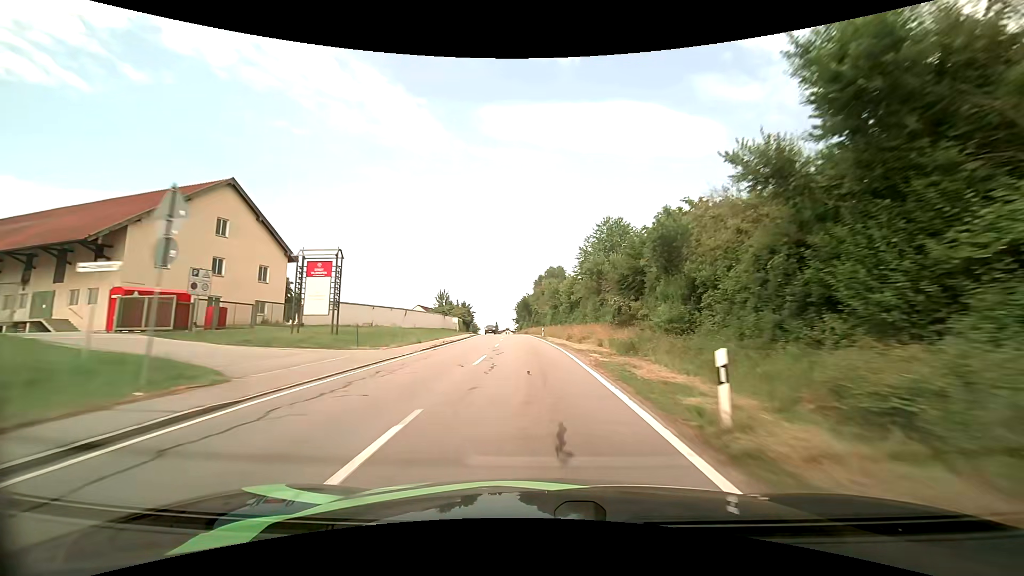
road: tertiary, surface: asphalt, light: Day
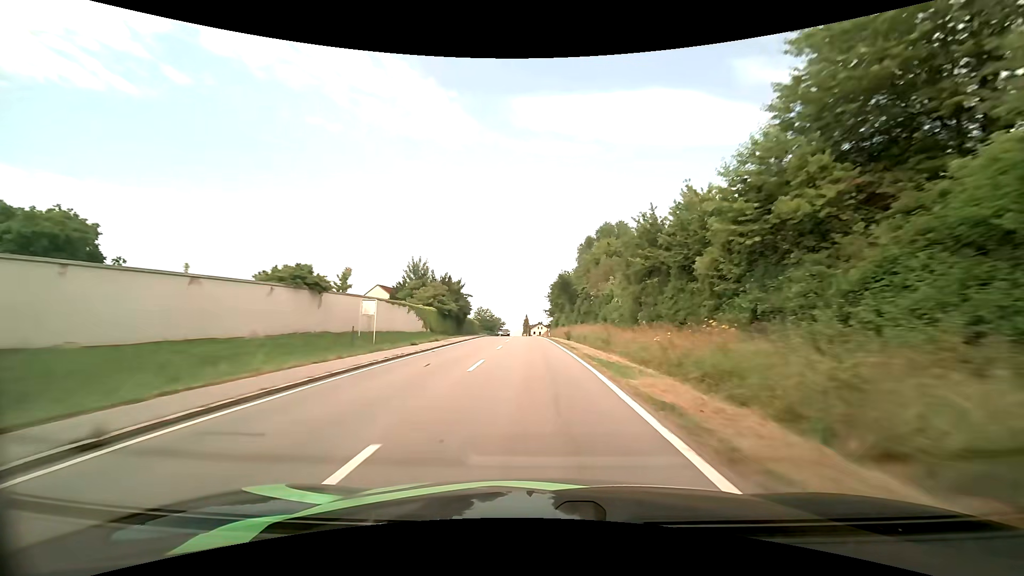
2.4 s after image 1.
(-1.8, +50.2) m; -4°
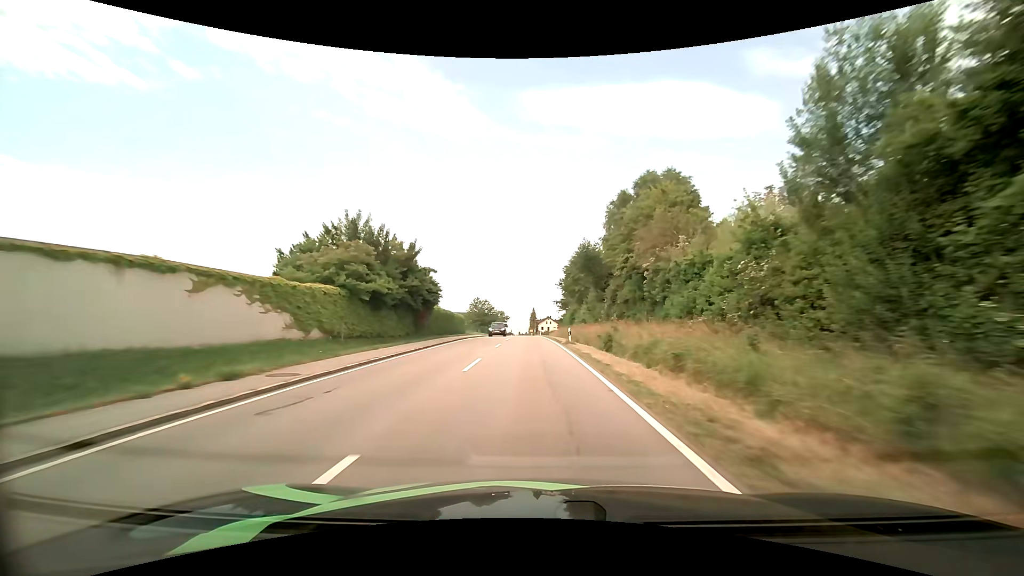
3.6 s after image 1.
(-0.4, +24.5) m; -1°
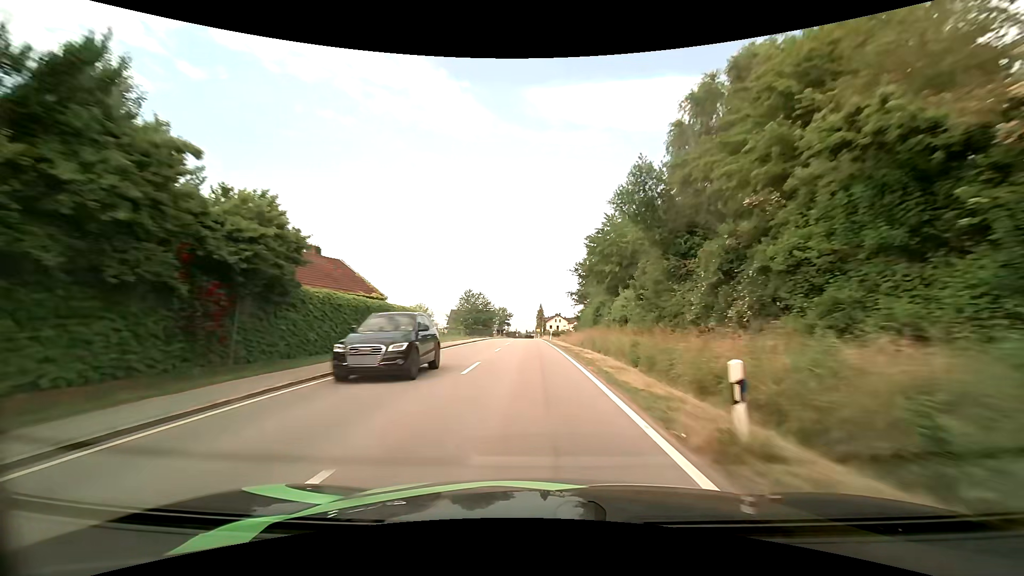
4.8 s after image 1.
(-0.1, +24.4) m; -1°
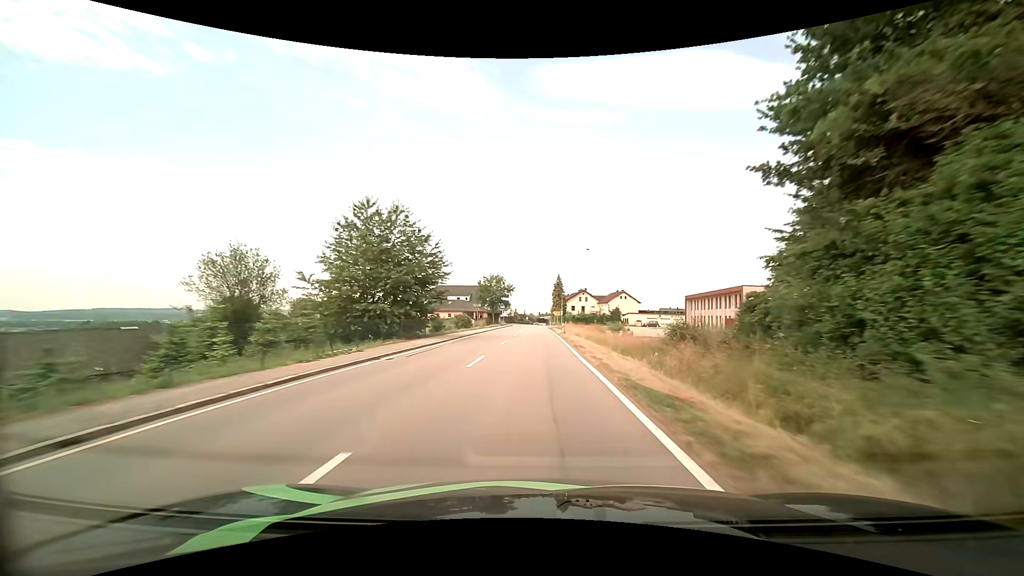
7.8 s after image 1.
(-1.0, +60.0) m; -2°
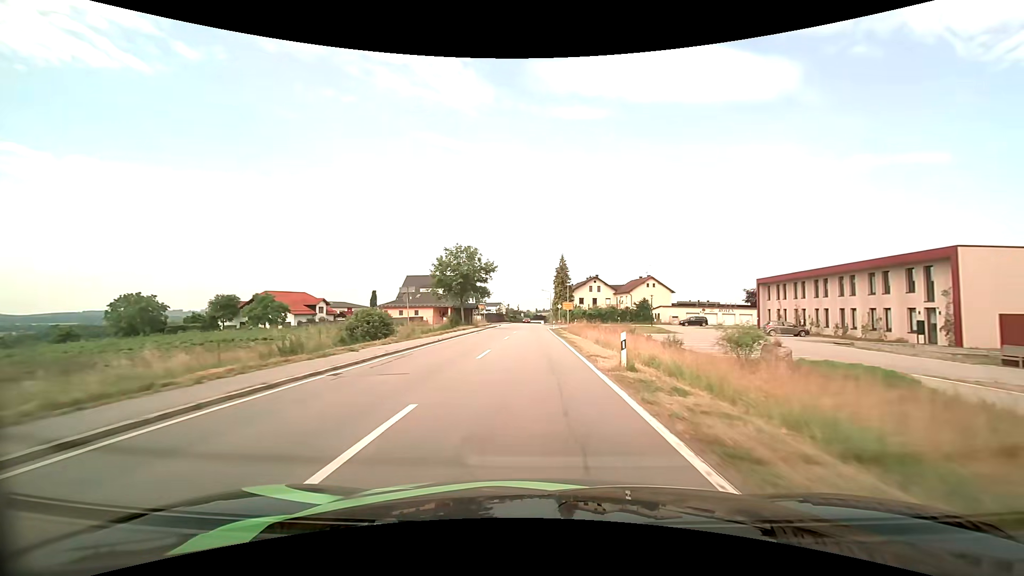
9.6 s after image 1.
(0.0, +33.4) m; 0°
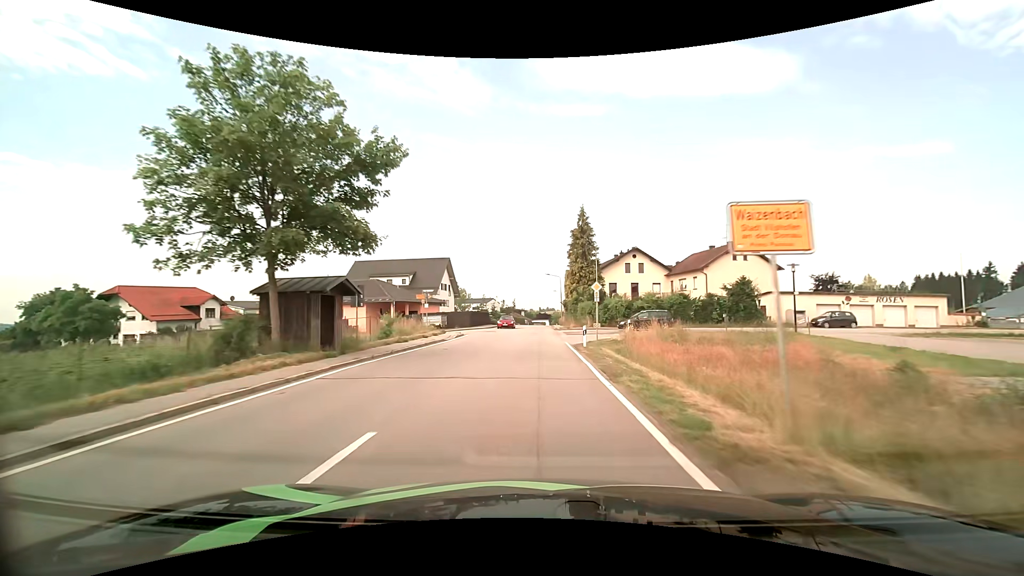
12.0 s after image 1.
(0.0, +39.3) m; 0°
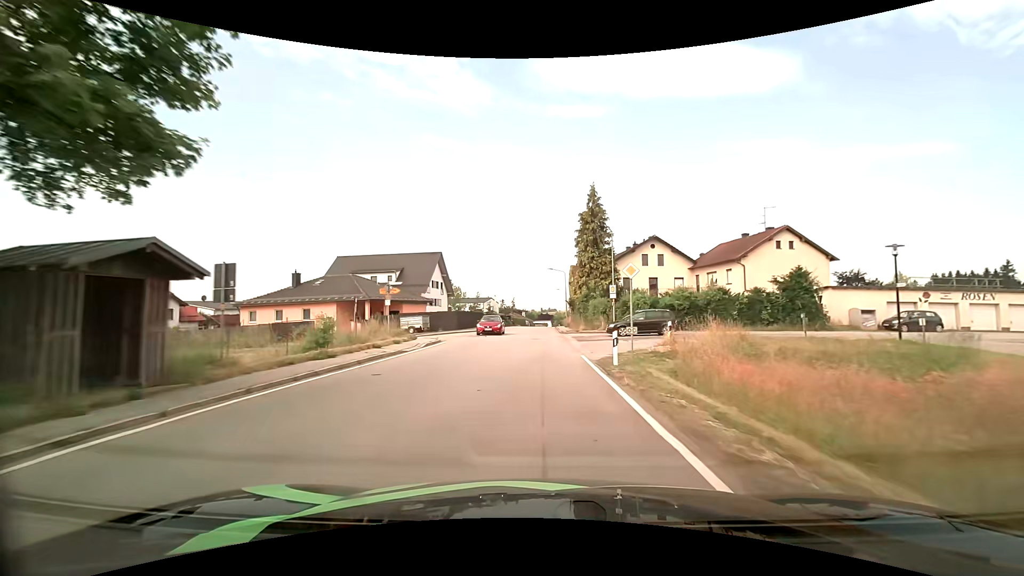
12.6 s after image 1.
(0.0, +9.0) m; 0°
